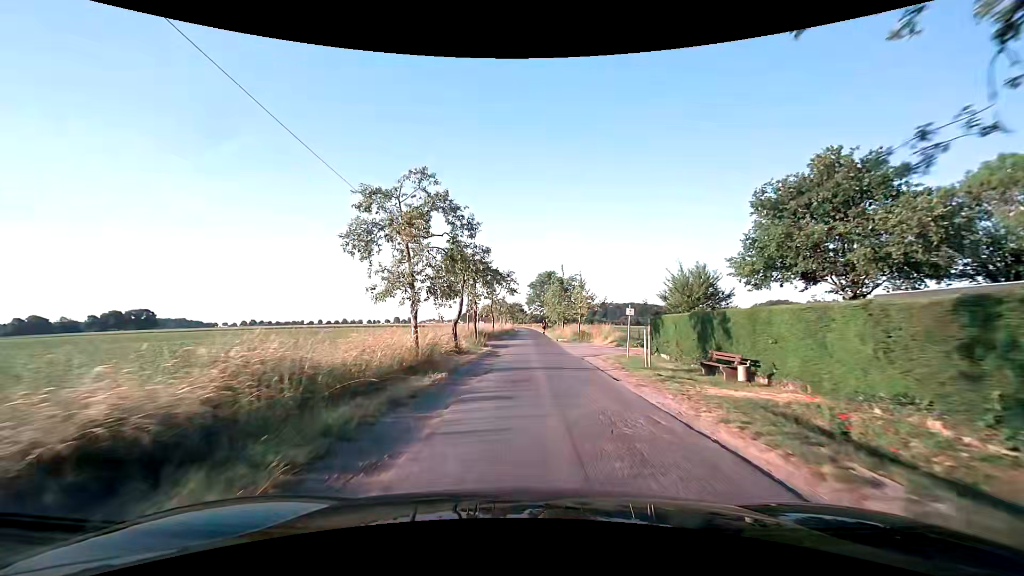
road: residential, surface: asphalt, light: Day
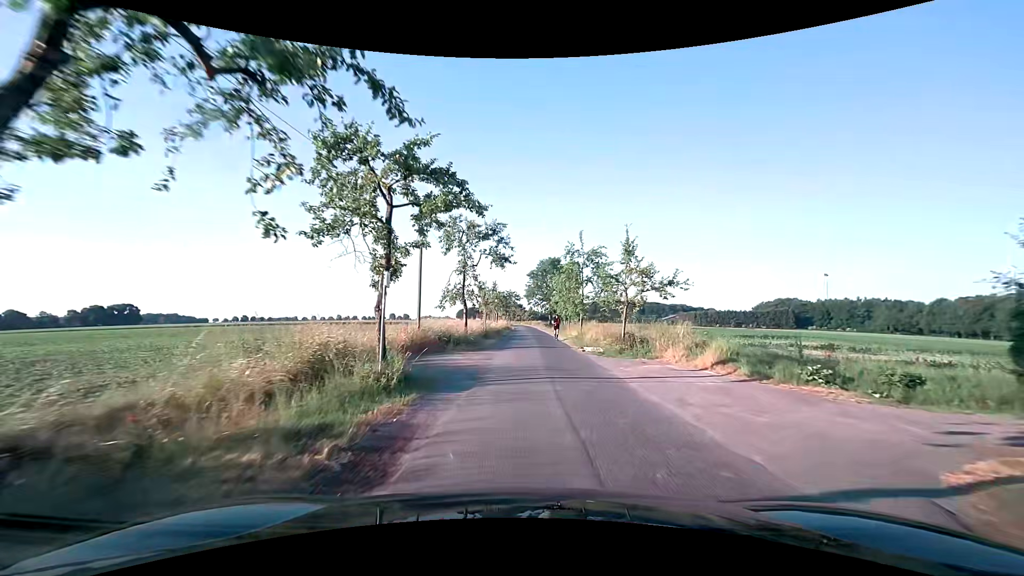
(-0.1, +20.0) m; 0°
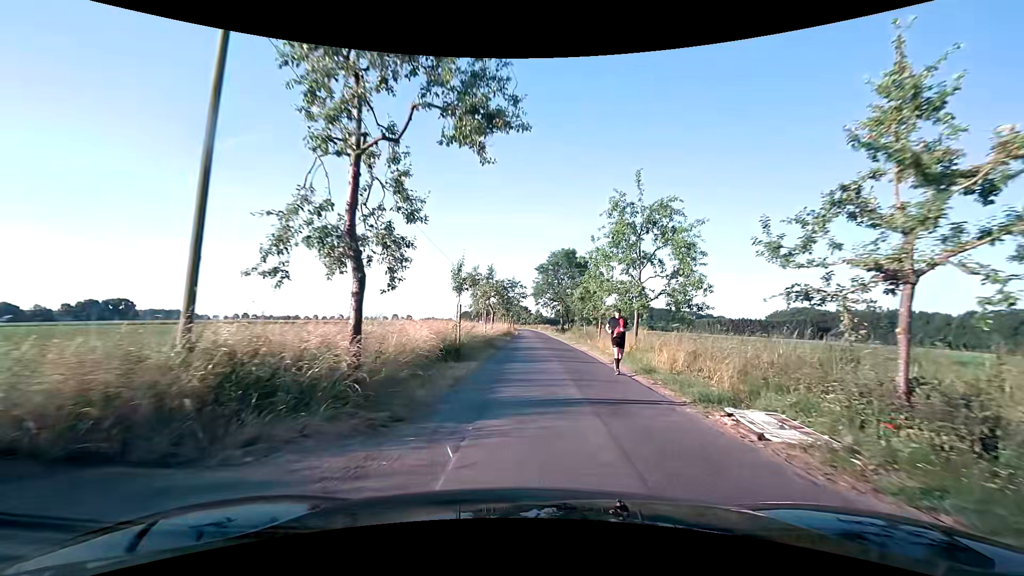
(-0.3, +16.9) m; -1°
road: unclassified
